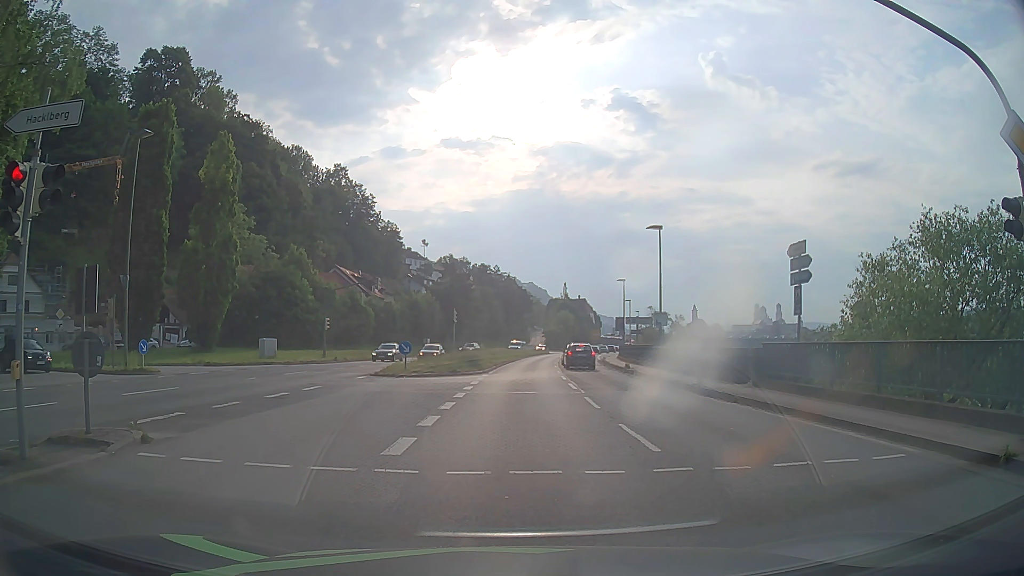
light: Day
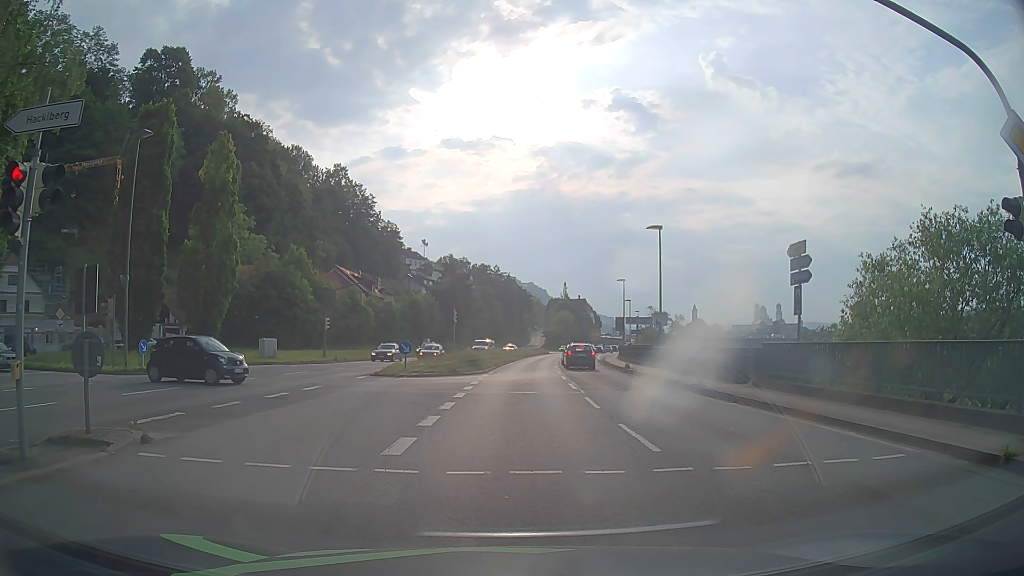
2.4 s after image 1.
(0.0, 0.0) m; 0°
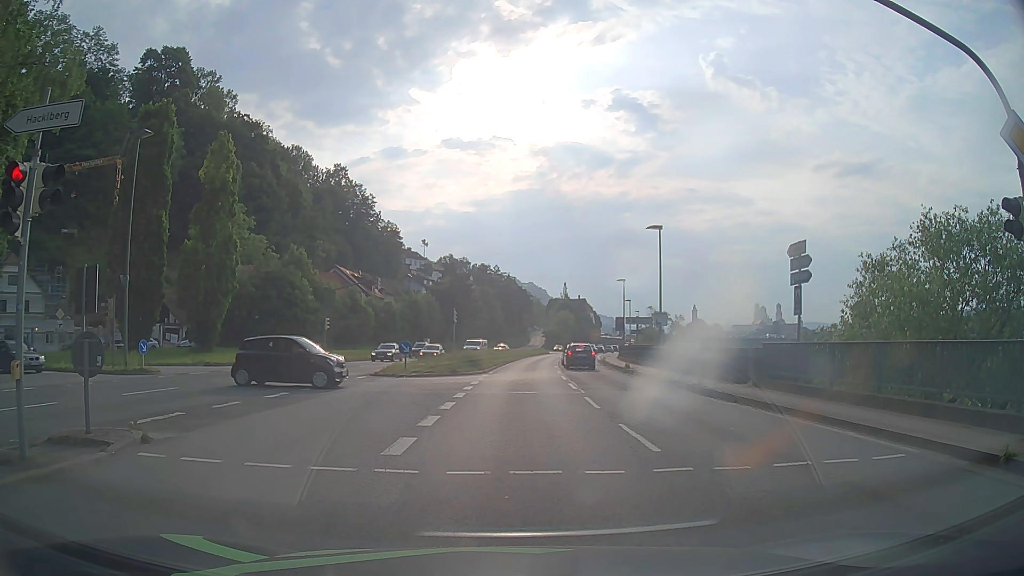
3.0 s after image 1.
(0.0, 0.0) m; 0°
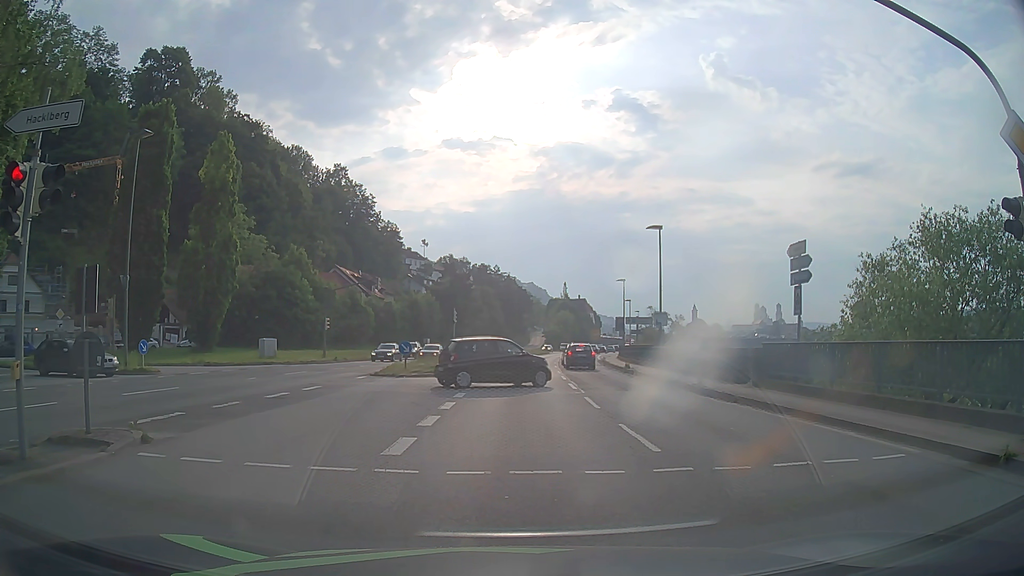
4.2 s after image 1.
(0.0, 0.0) m; 0°
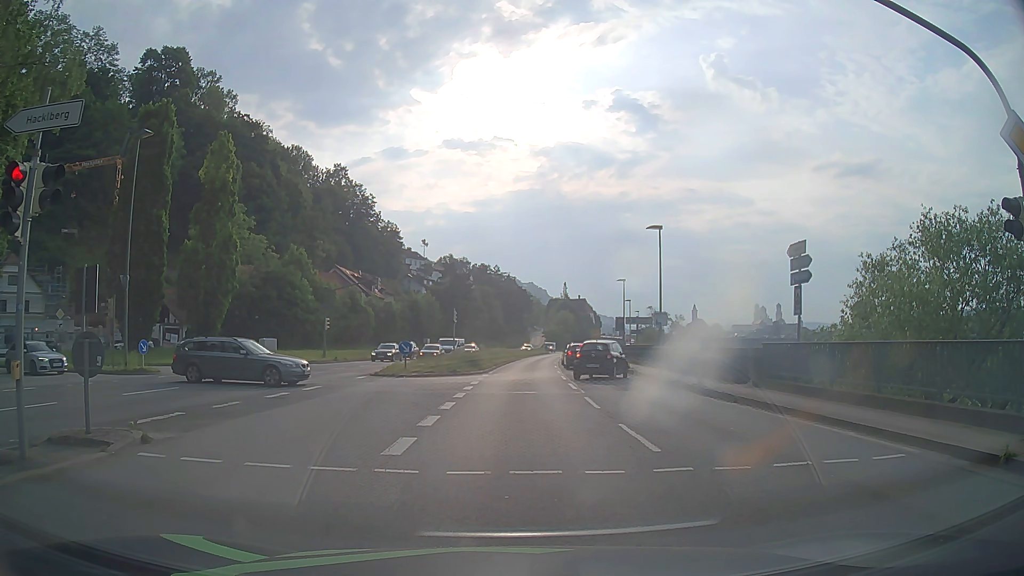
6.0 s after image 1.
(0.0, 0.0) m; 0°
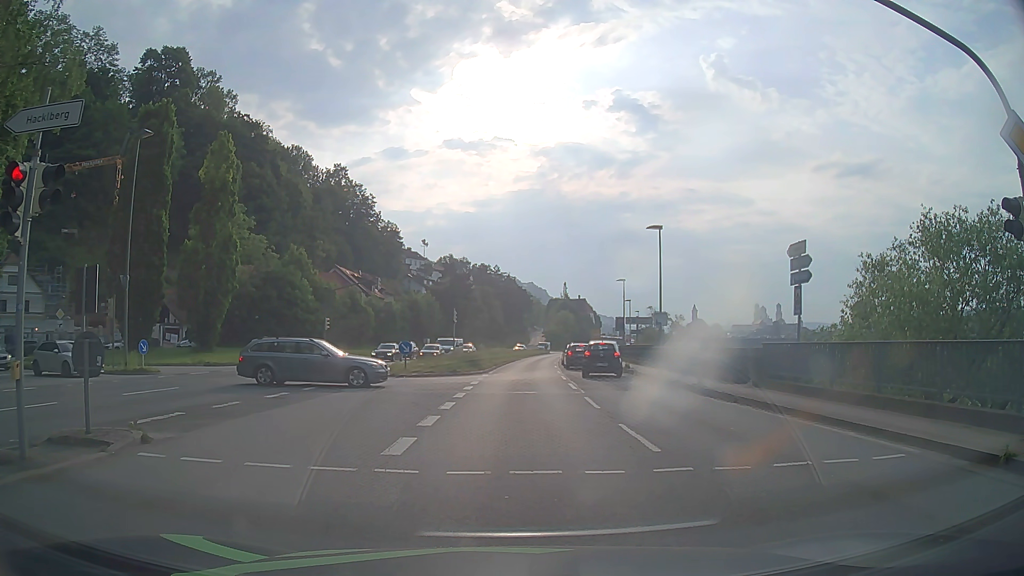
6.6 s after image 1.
(0.0, 0.0) m; 0°
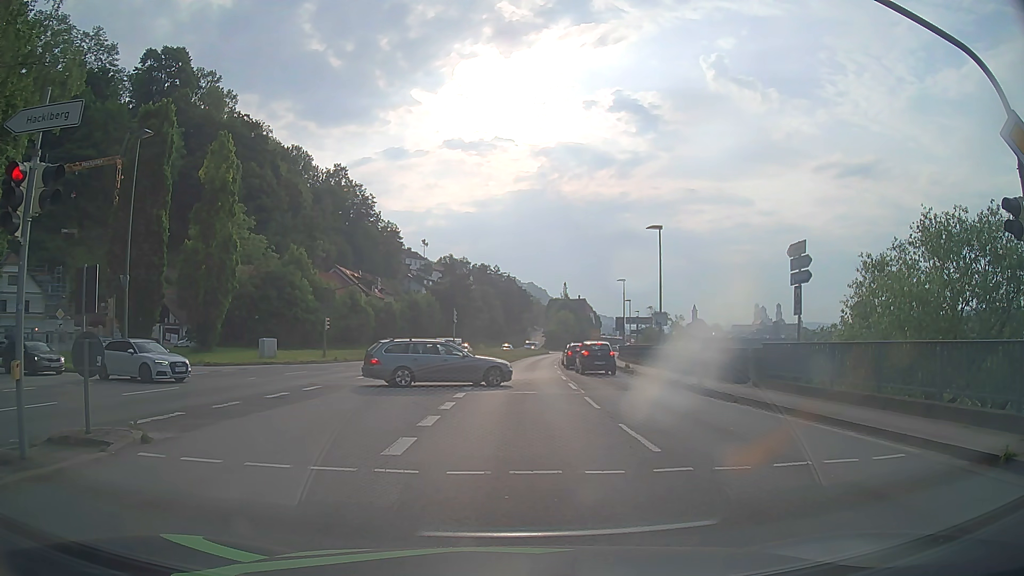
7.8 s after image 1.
(0.0, 0.0) m; 0°
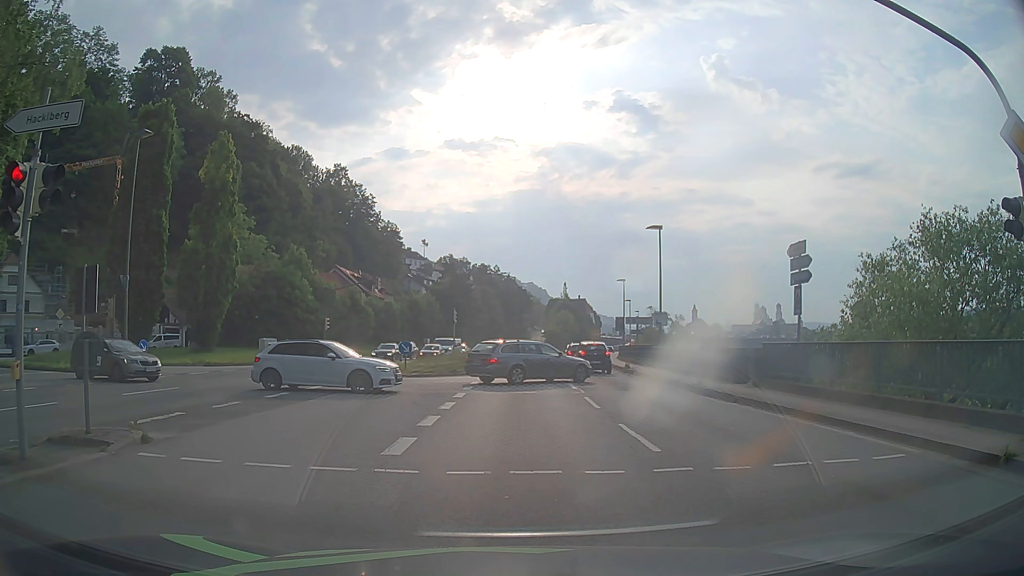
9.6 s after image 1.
(0.0, 0.0) m; 0°
